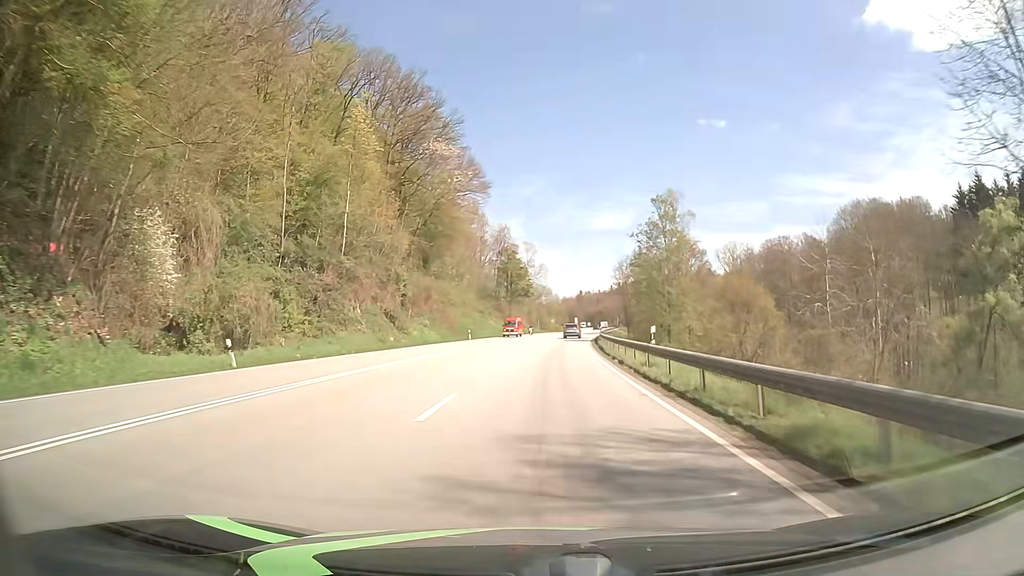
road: primary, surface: asphalt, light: Day
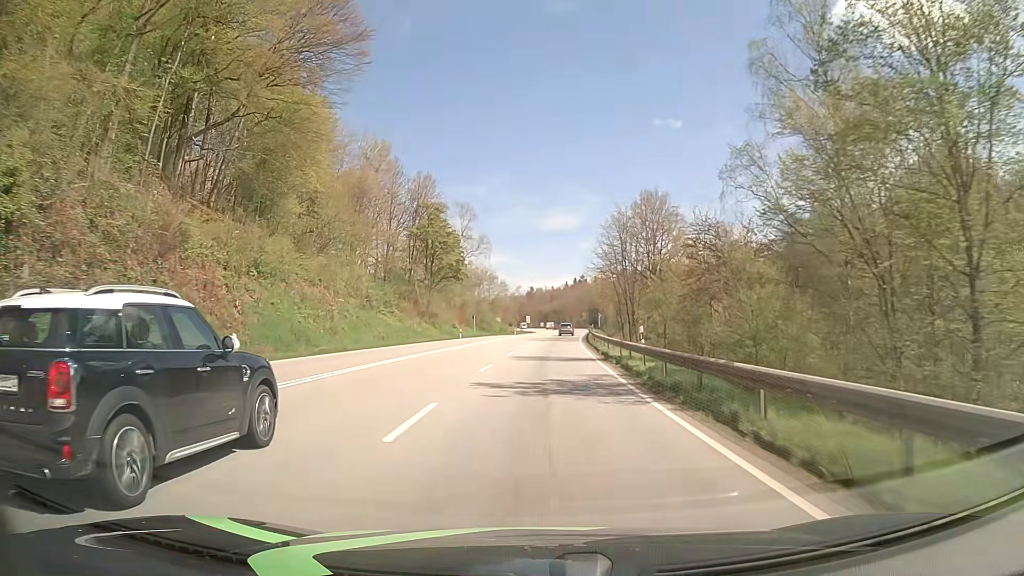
(+1.9, +49.3) m; +5°
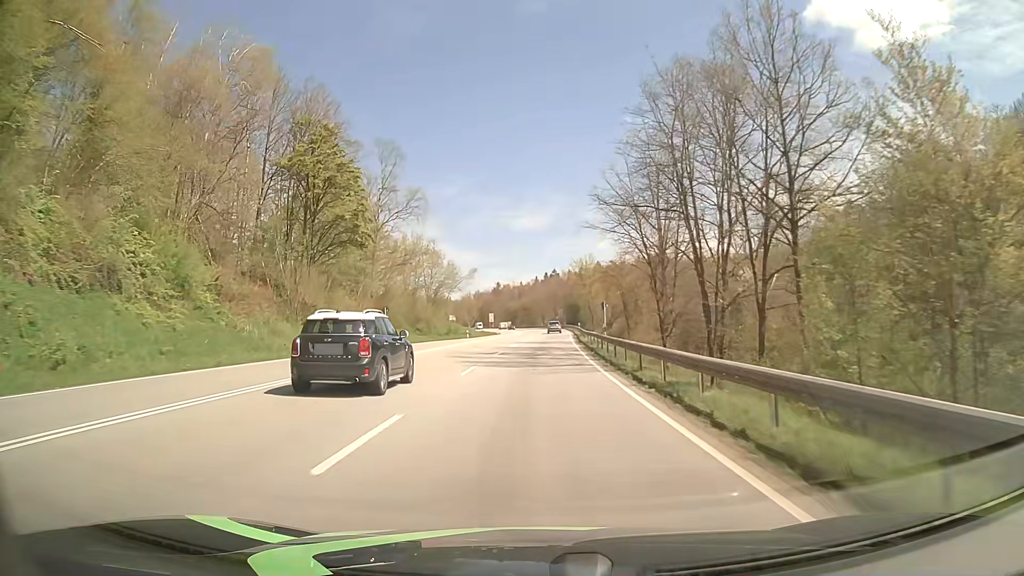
(+0.9, +37.2) m; +3°
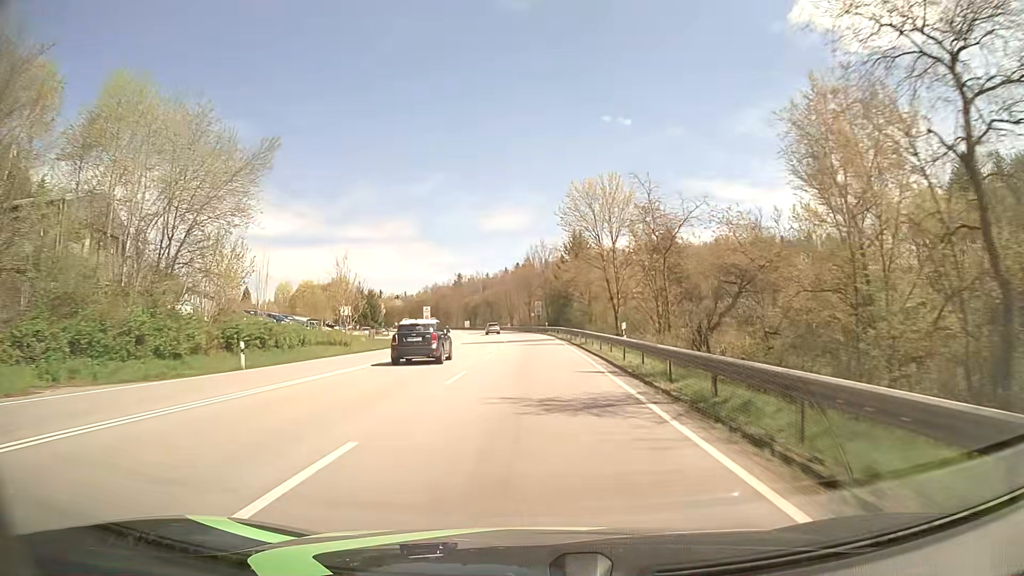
(+1.4, +61.3) m; +2°
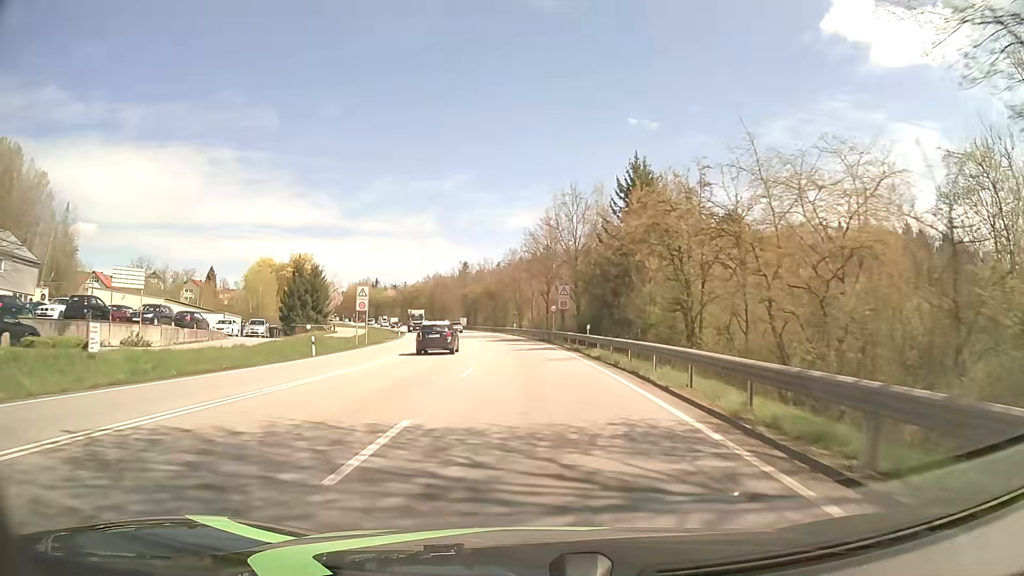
(-0.3, +45.4) m; -1°
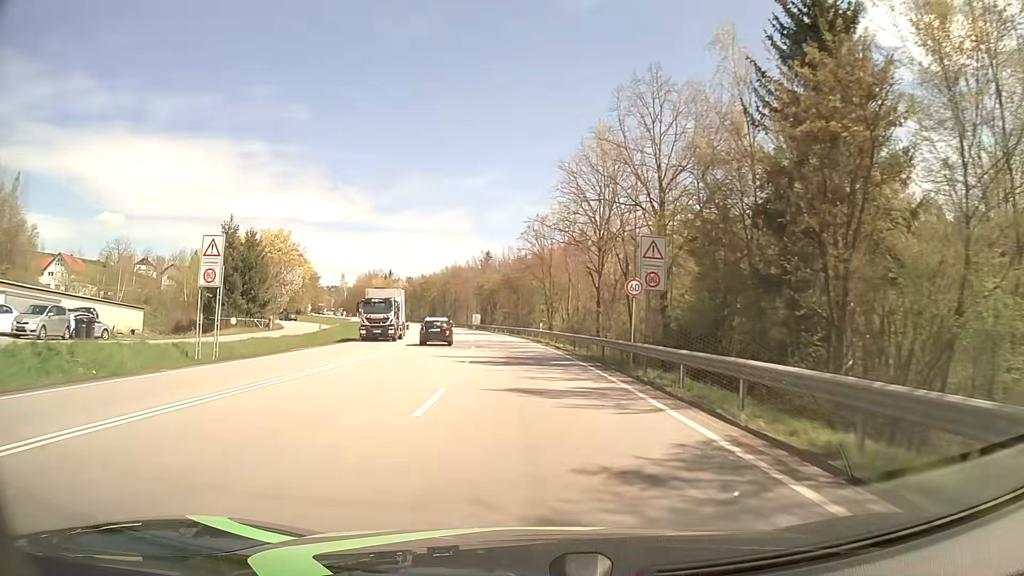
(-0.5, +31.4) m; -2°
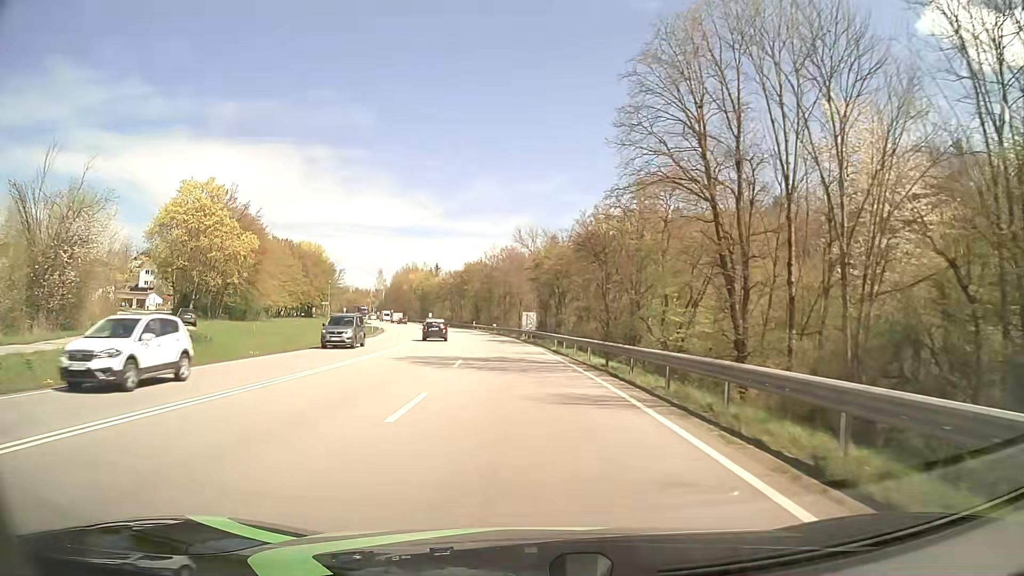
(-2.4, +47.8) m; -6°
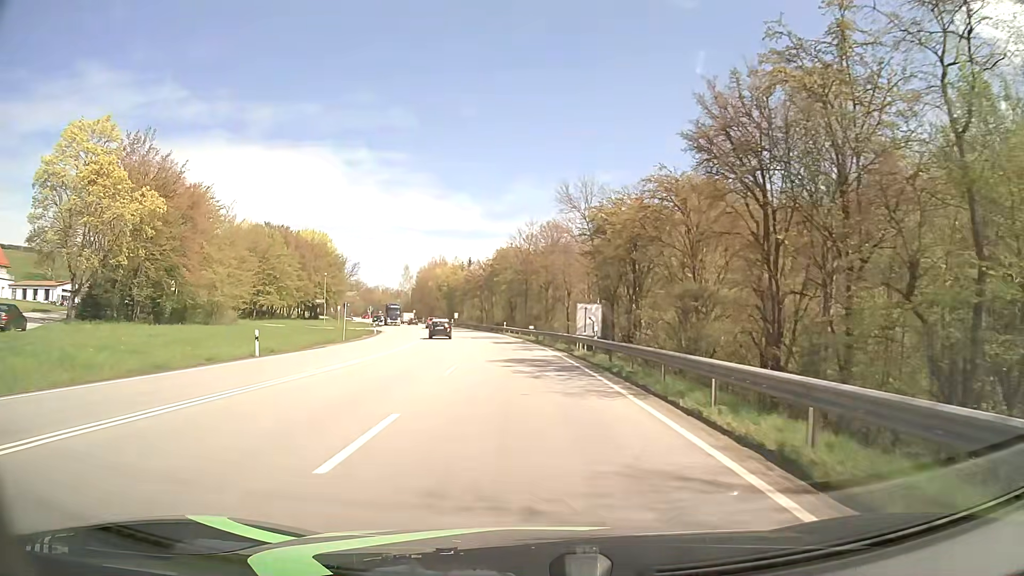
(-0.9, +27.3) m; -4°
(0, +10) (0, +20) (-1, +30) (-2, +40) (-3, +50) (-4, +60) (-6, +70) (-8, +79) (-11, +89) (-14, +99) m
